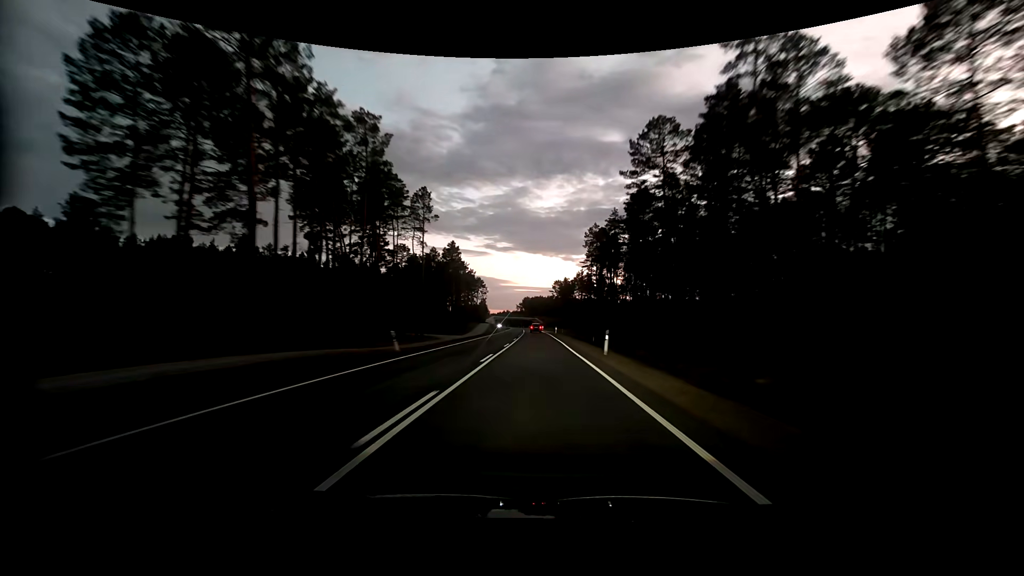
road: primary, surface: asphalt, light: Dusk
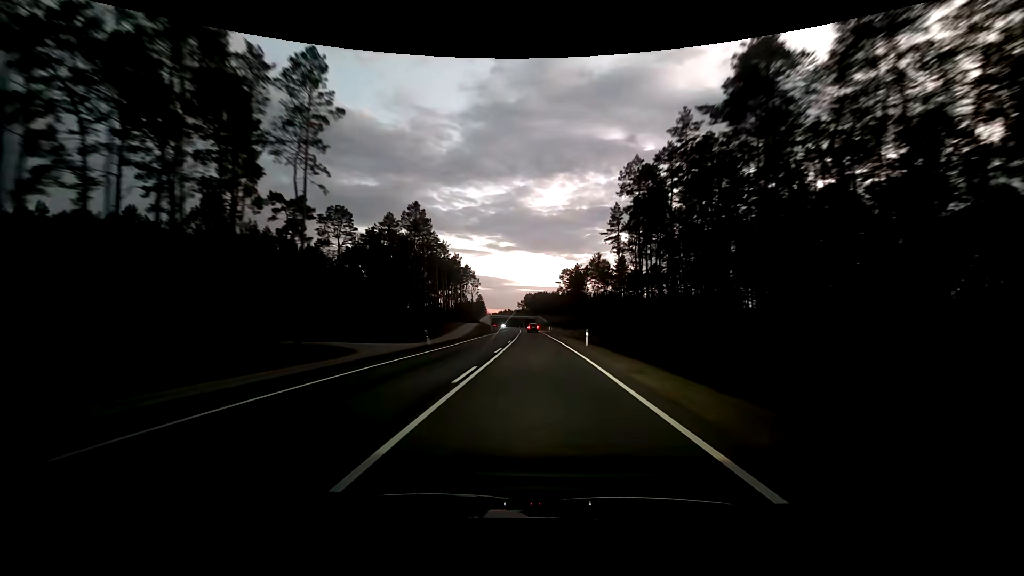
(0.0, +42.5) m; 0°
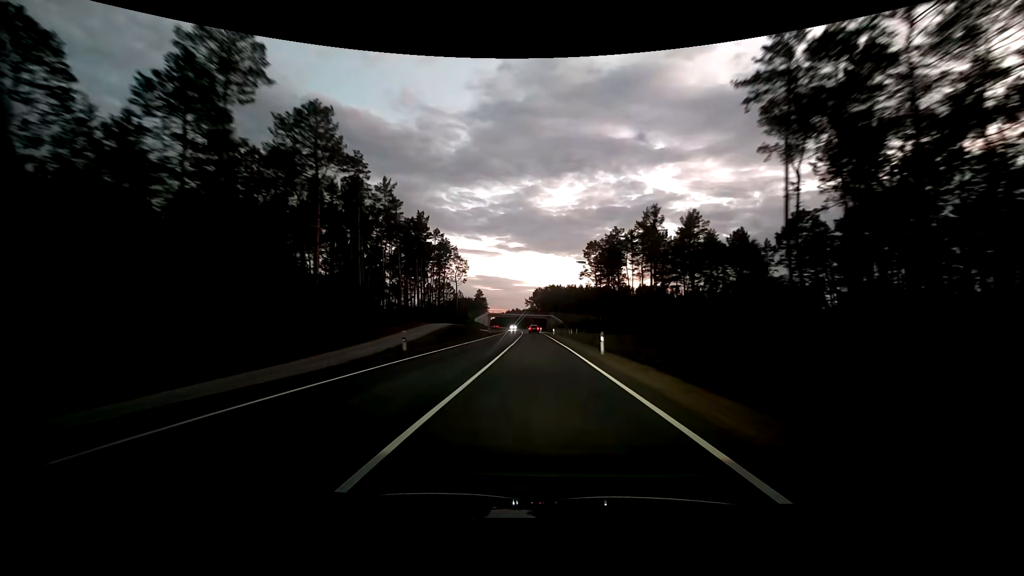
(-0.8, +56.9) m; -1°
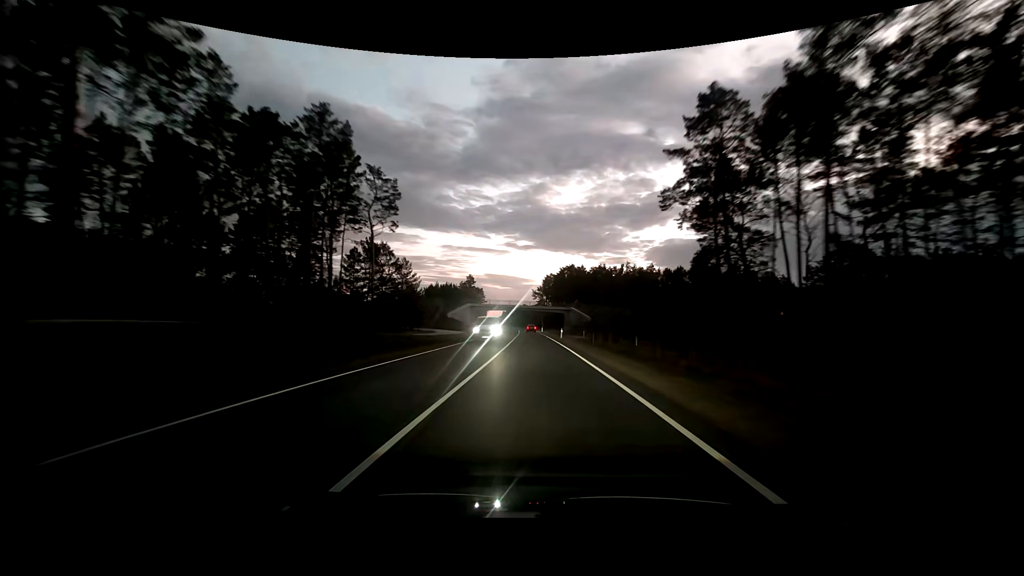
(-0.9, +72.4) m; -1°
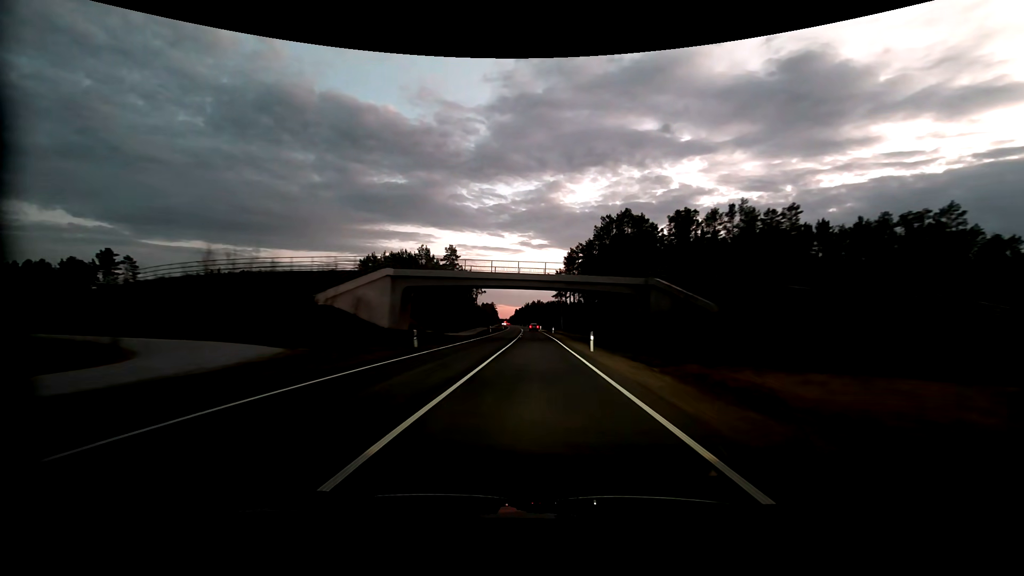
(-1.0, +74.8) m; -2°
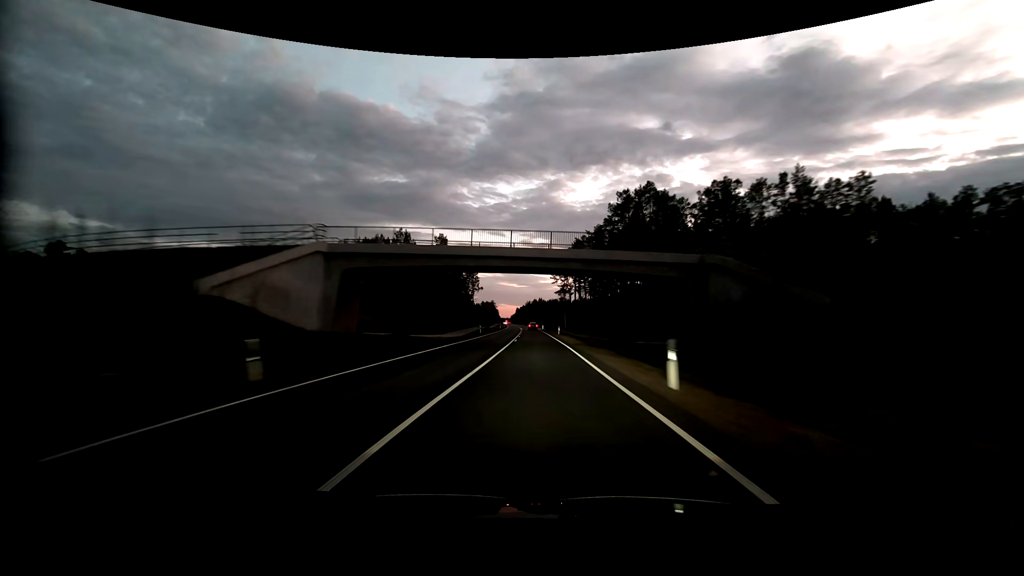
(0.0, +15.2) m; 0°
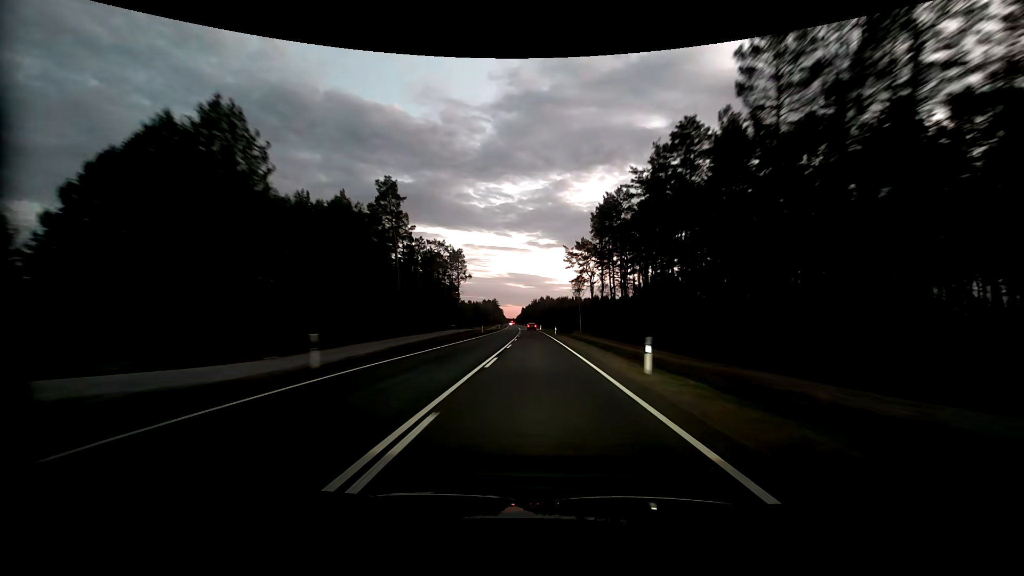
(-0.4, +45.9) m; -1°
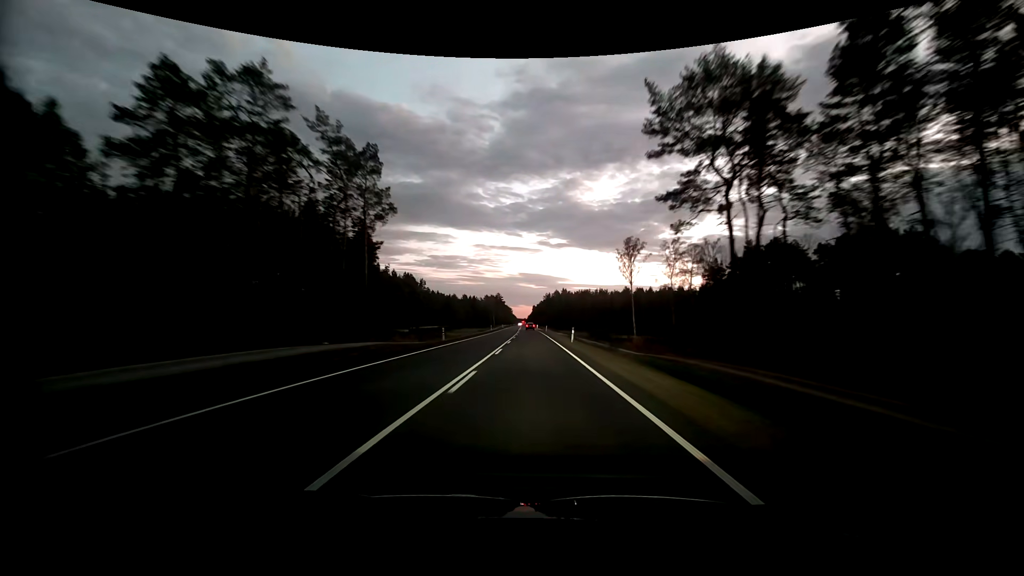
(-1.0, +77.6) m; -1°
(0, +10) (0, +20) (0, +30) (-1, +40) (-1, +50) (-1, +60) (-2, +70) (-2, +80) (-2, +90) (-3, +100) m
